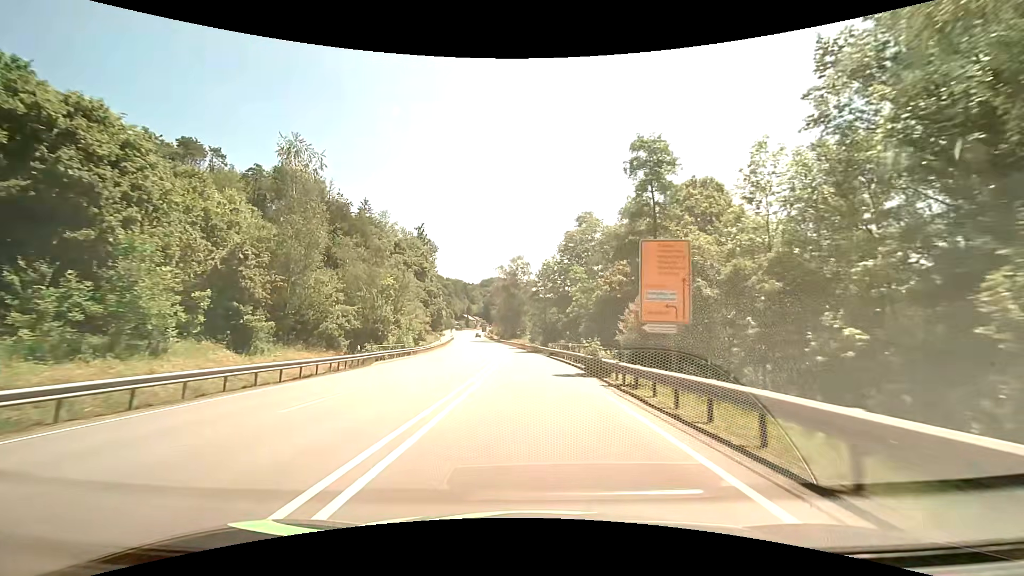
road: primary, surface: asphalt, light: Day
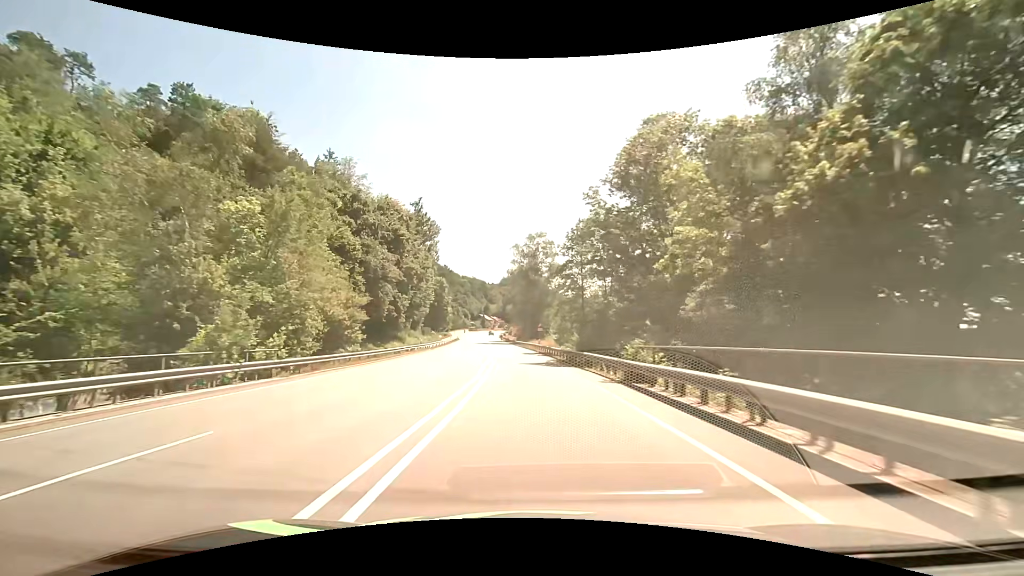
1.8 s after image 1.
(-0.6, +30.5) m; -2°
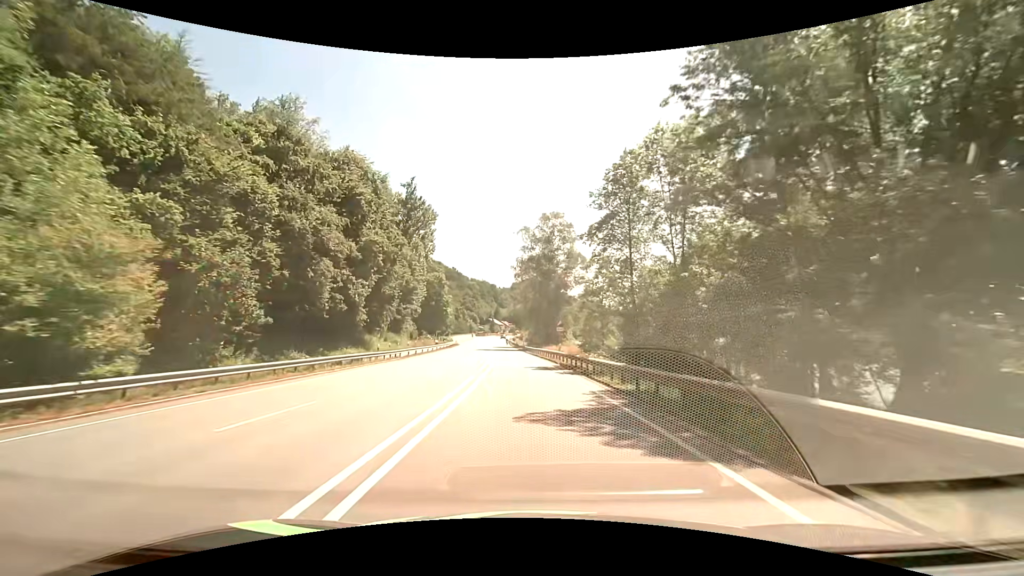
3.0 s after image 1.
(-0.3, +19.9) m; -2°
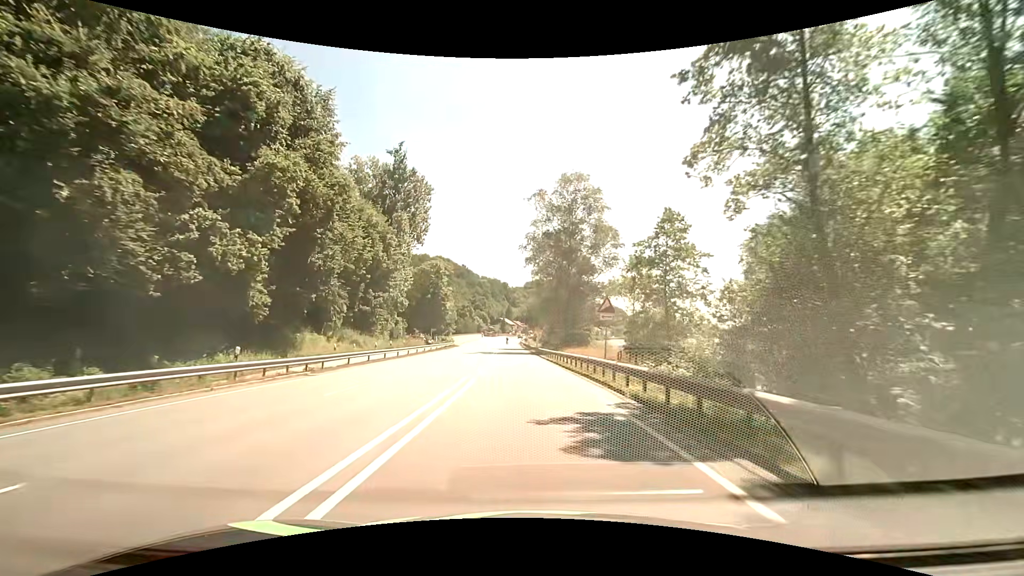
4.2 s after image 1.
(-0.2, +19.4) m; -1°
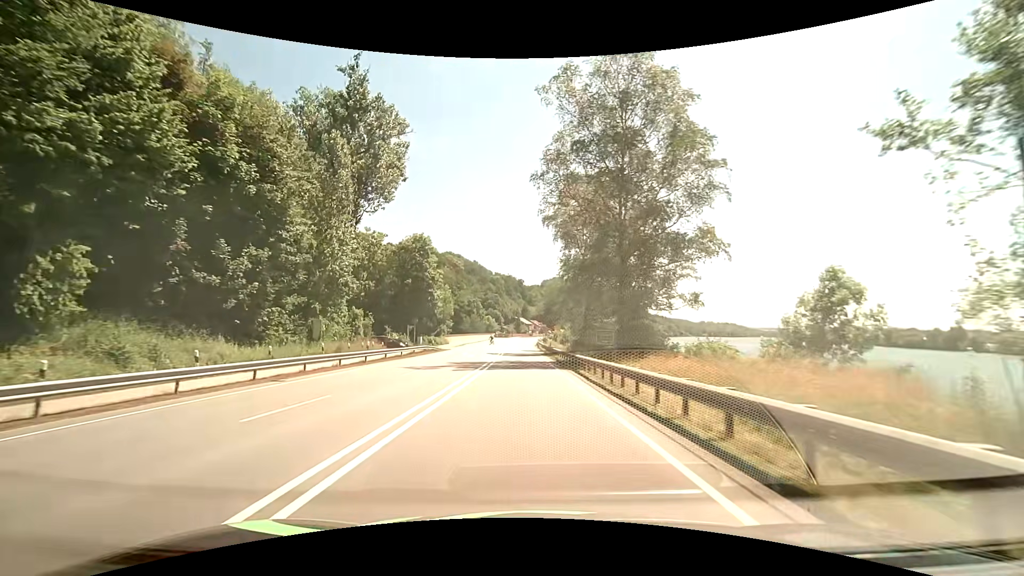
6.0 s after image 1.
(-0.7, +28.0) m; -3°
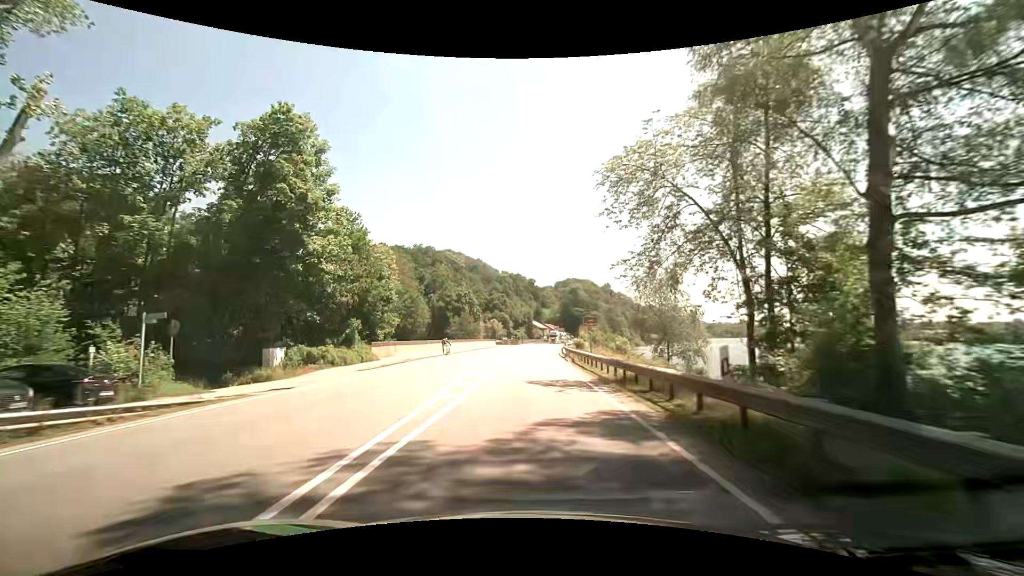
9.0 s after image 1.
(-0.6, +43.6) m; -1°
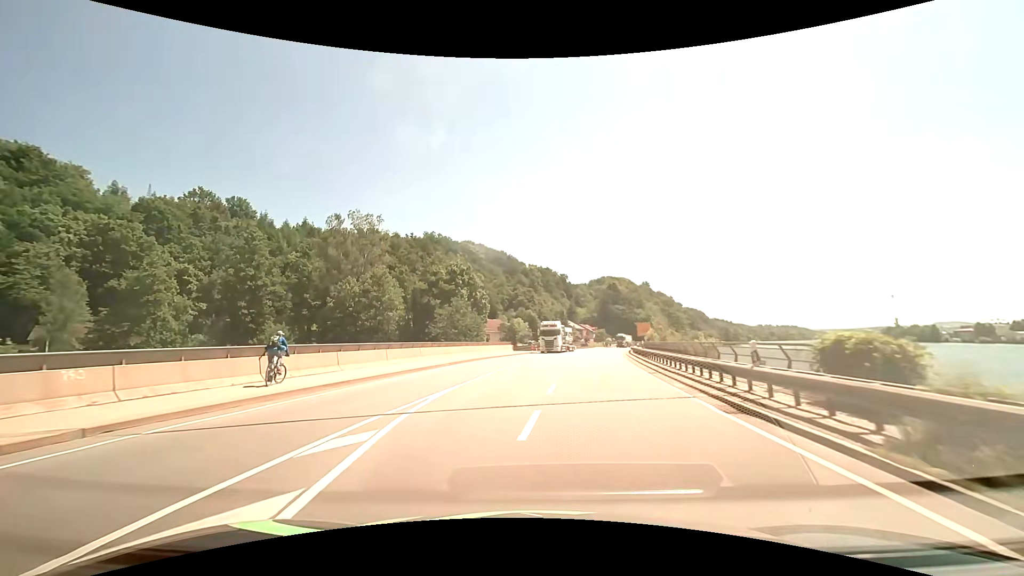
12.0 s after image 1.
(-0.6, +38.8) m; -4°
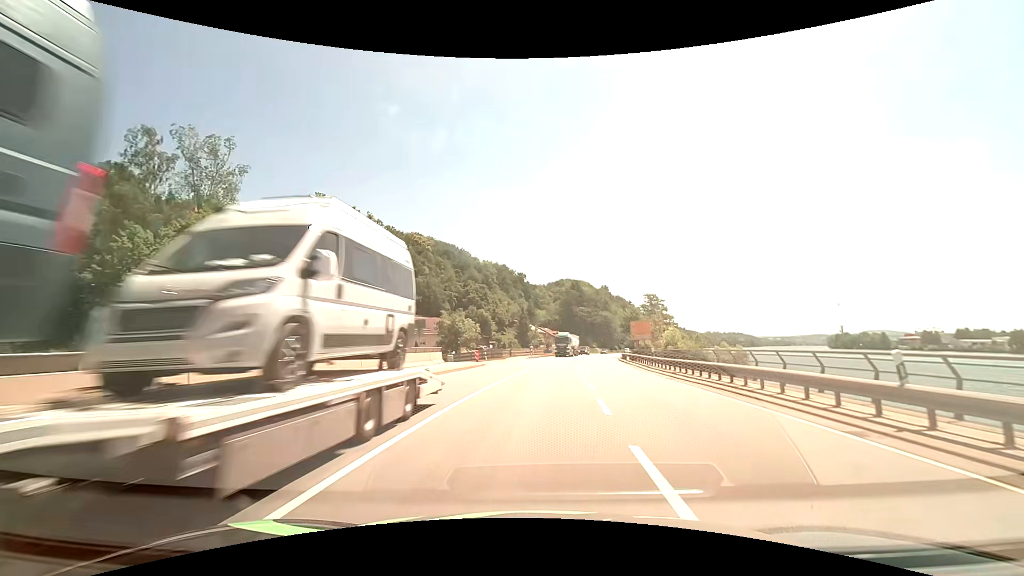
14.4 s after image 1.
(+0.8, +27.1) m; +6°
(0, +10) (+1, +20) (+1, +30) (+2, +40) (+3, +50) (-1, +59) (-10, +60) (-20, +56) (-28, +50) (-36, +45) m
